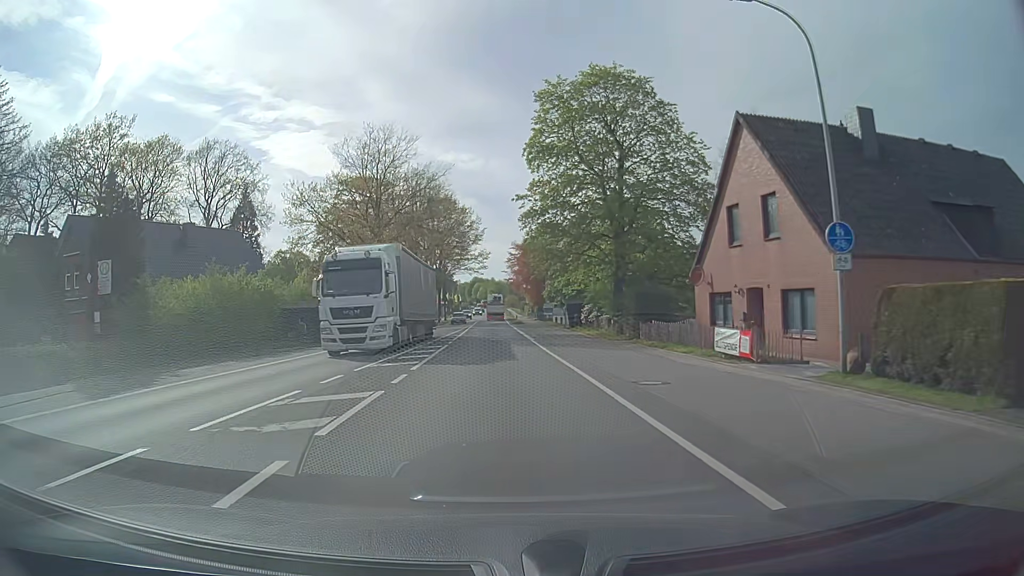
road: primary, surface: asphalt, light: Day
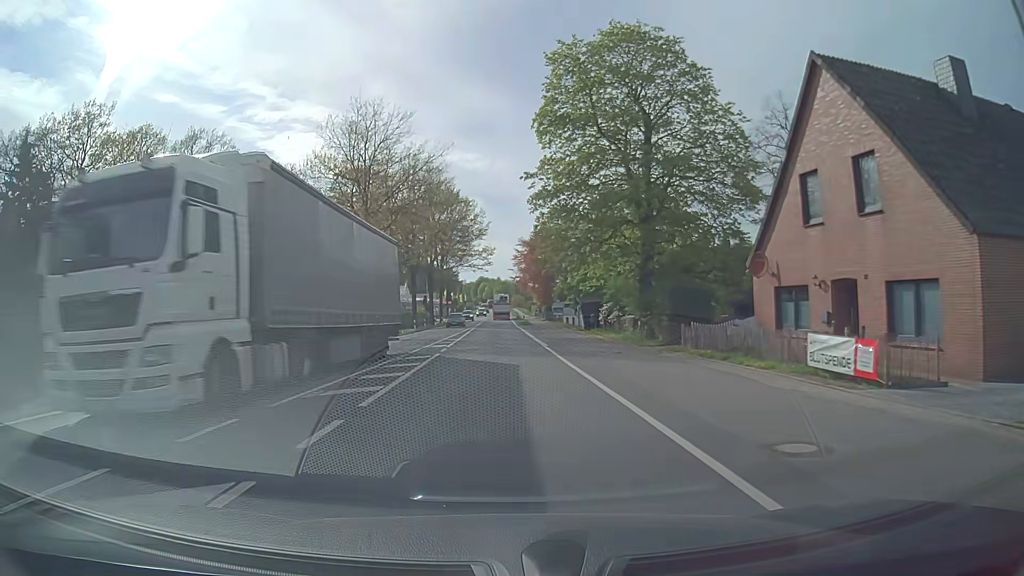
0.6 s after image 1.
(0.0, +6.6) m; 0°
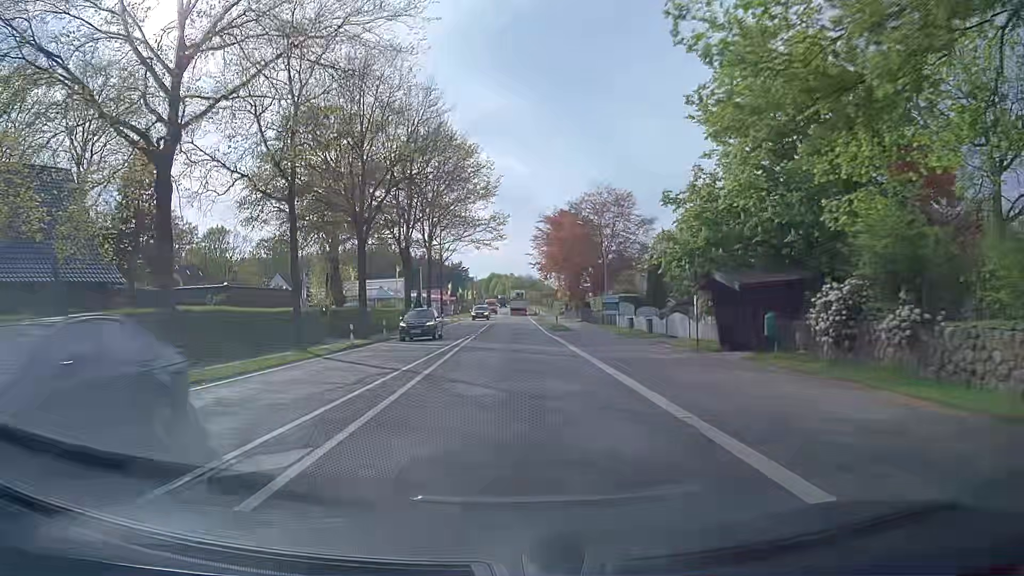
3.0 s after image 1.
(-0.6, +29.4) m; -1°
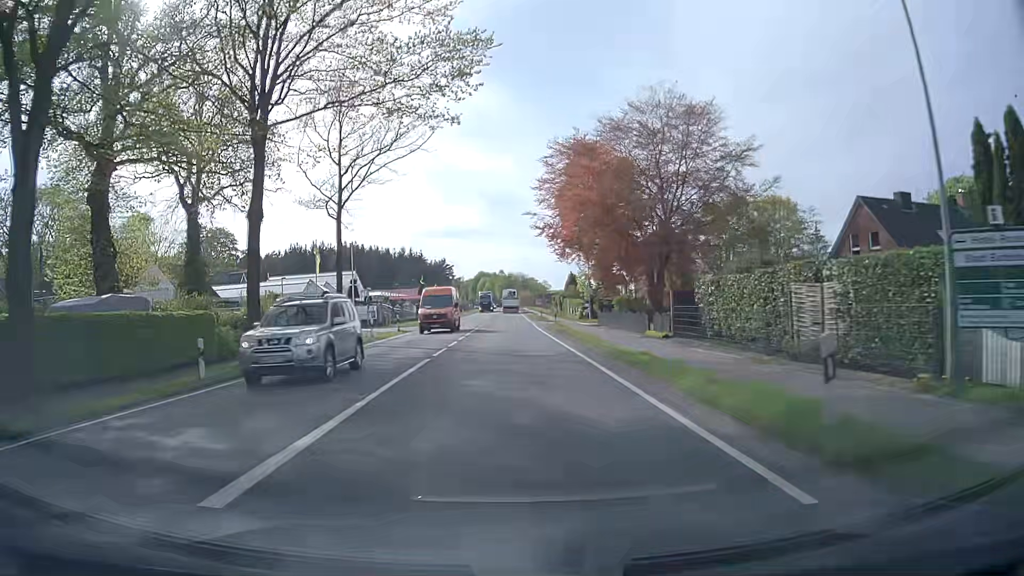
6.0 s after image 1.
(+0.4, +40.5) m; +1°
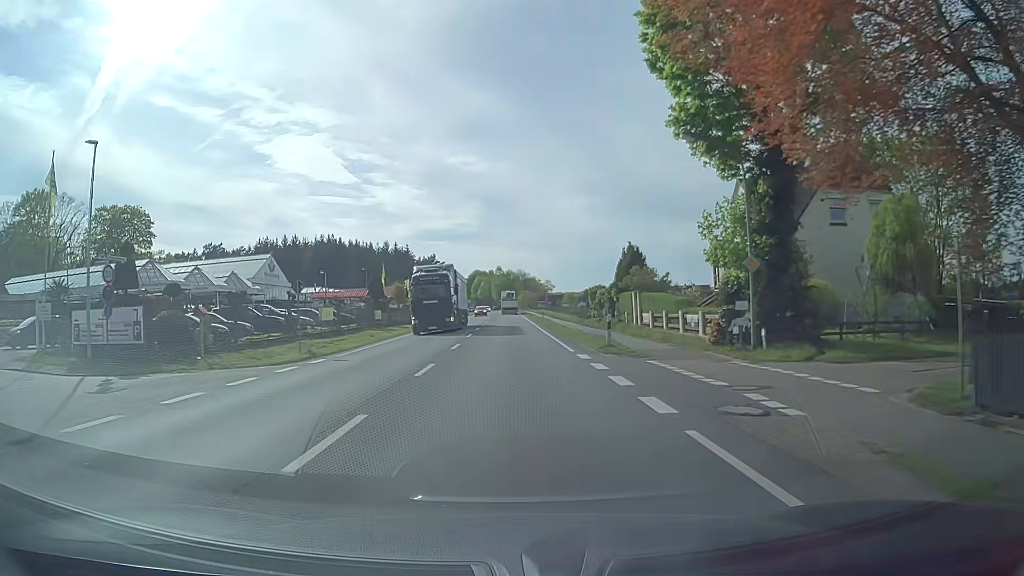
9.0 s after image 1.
(+0.3, +41.4) m; +1°
